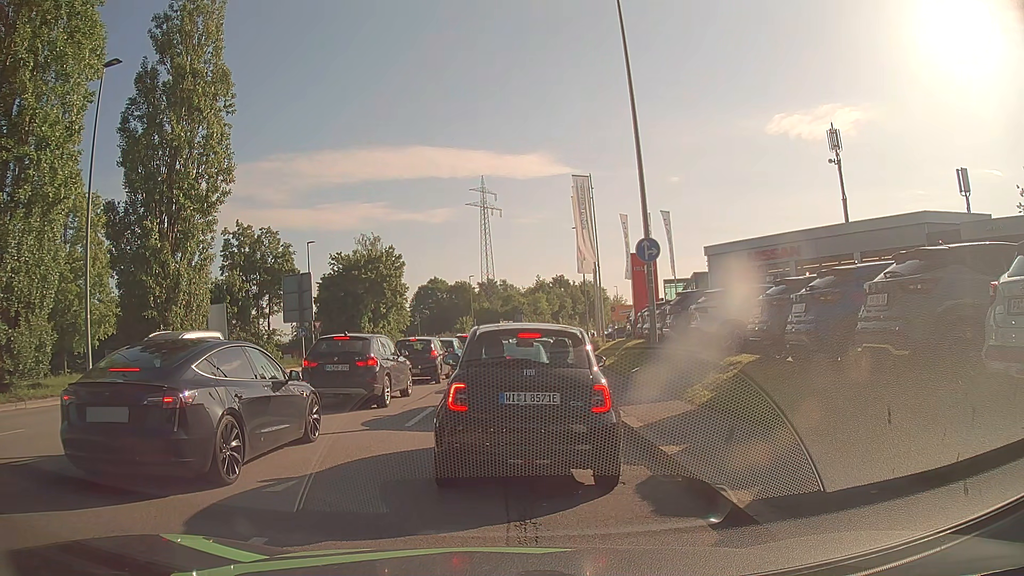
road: tertiary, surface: asphalt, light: Day
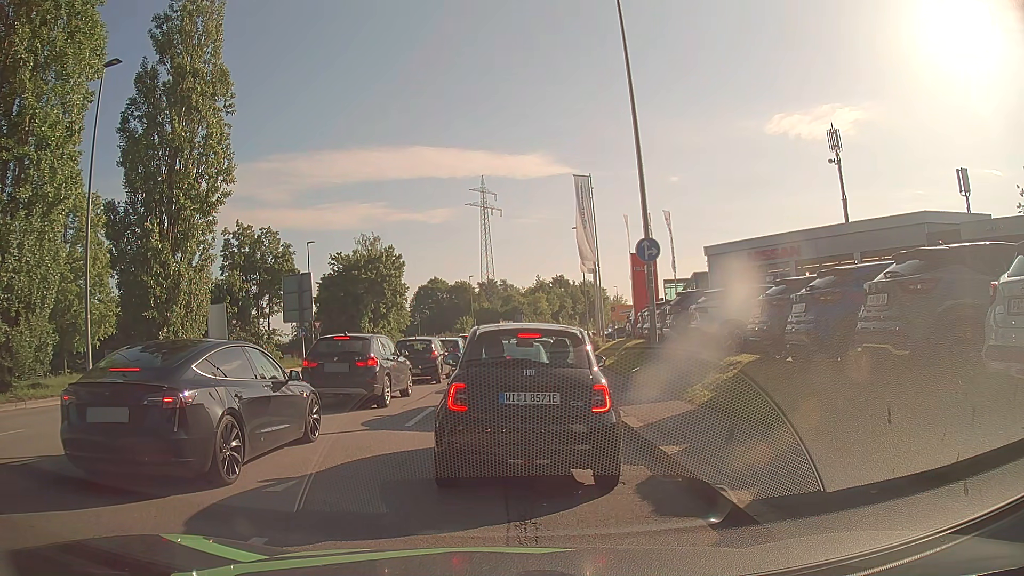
(0.0, 0.0) m; 0°
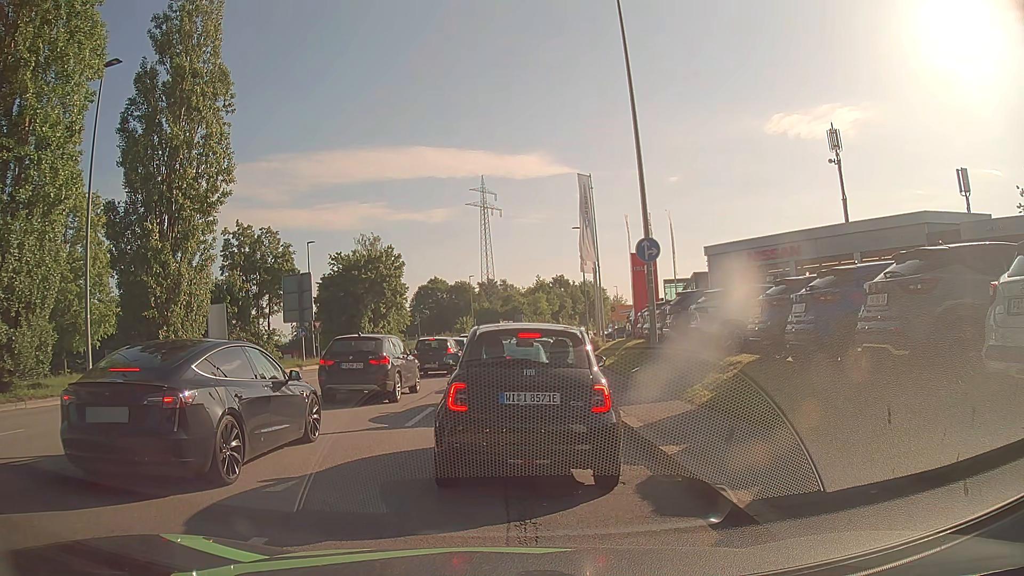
(0.0, 0.0) m; 0°
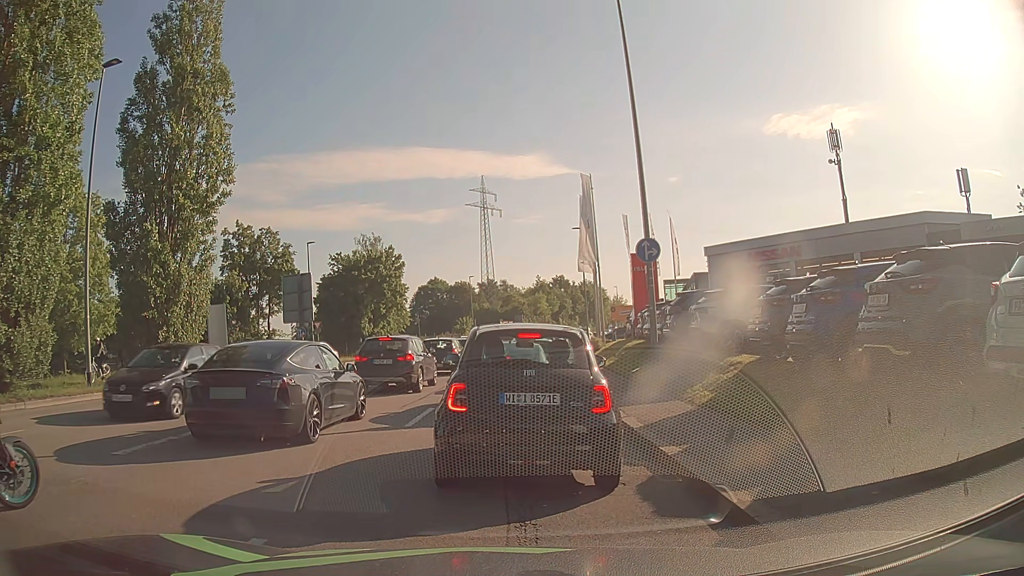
(0.0, 0.0) m; 0°
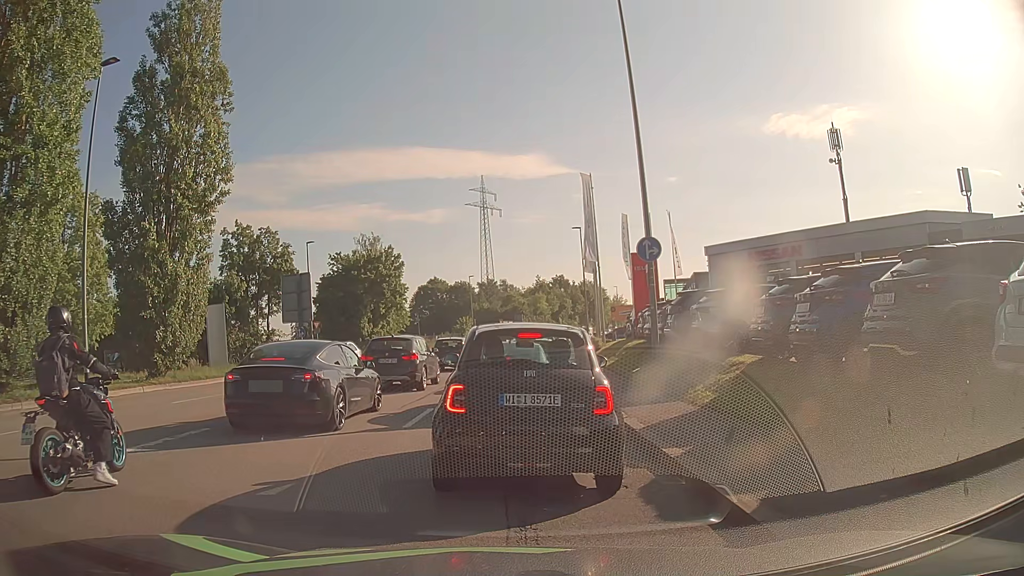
(0.0, +0.1) m; 0°
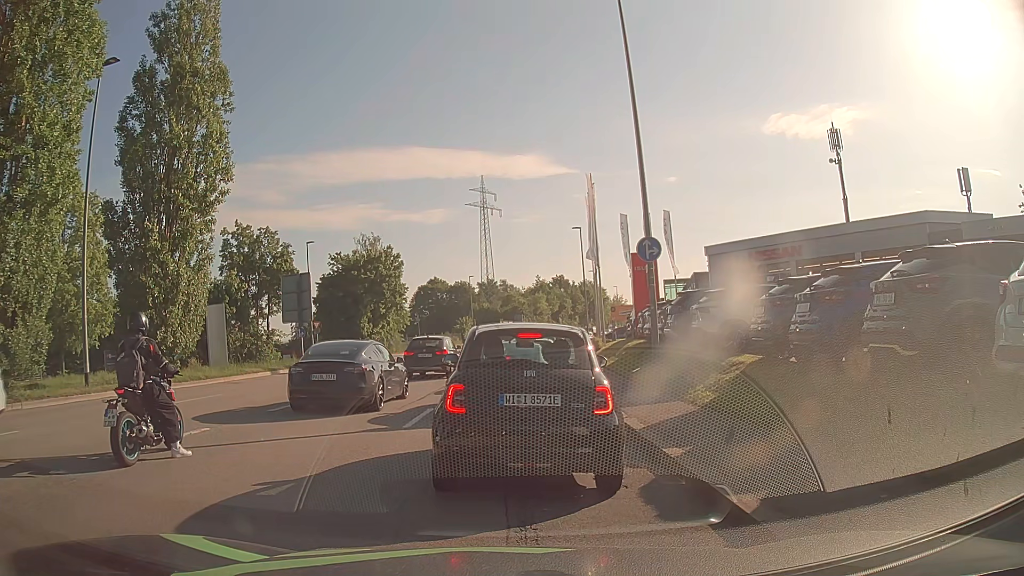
(0.0, 0.0) m; 0°
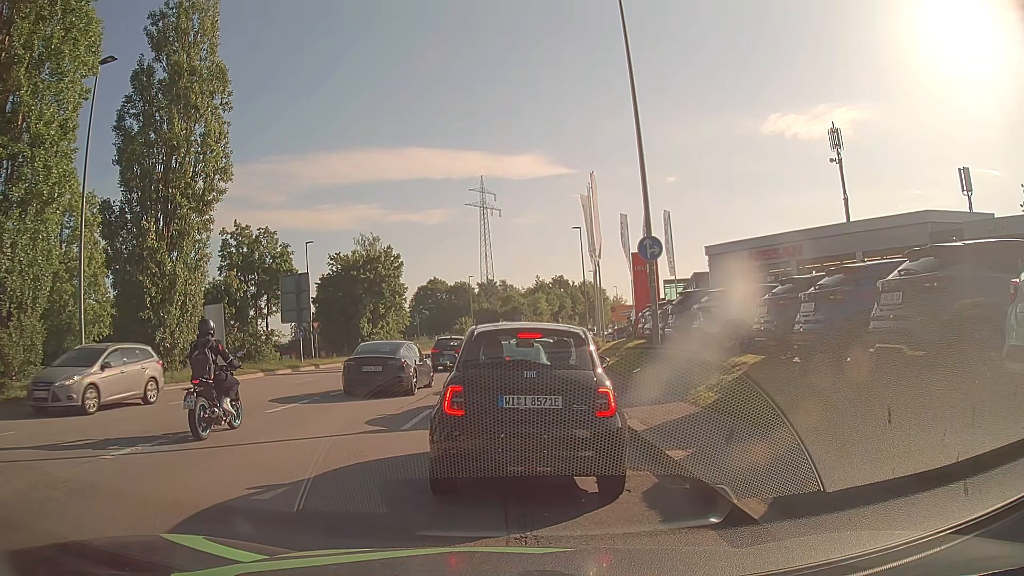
(0.0, +0.1) m; 0°
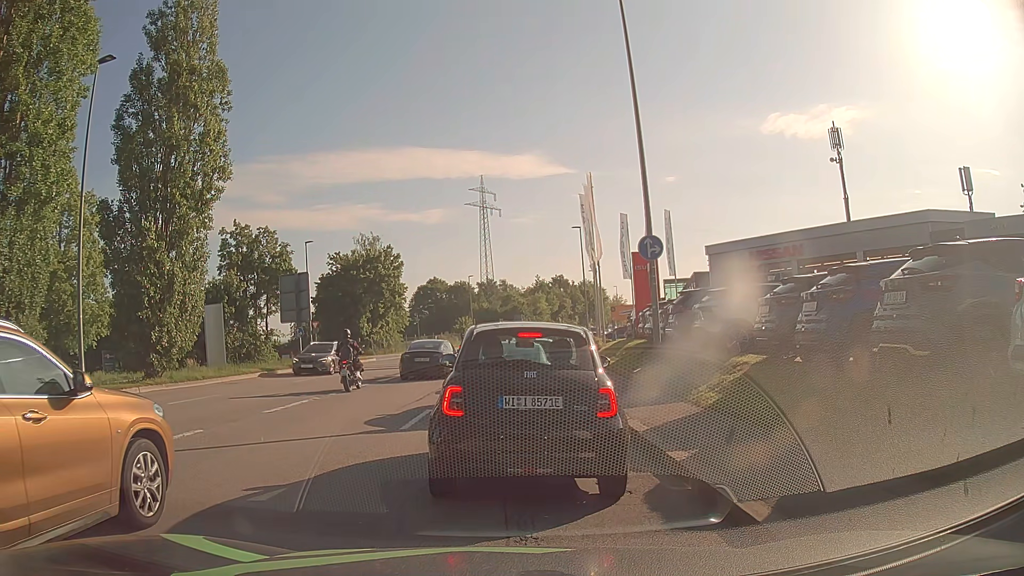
(0.0, +0.1) m; 0°
